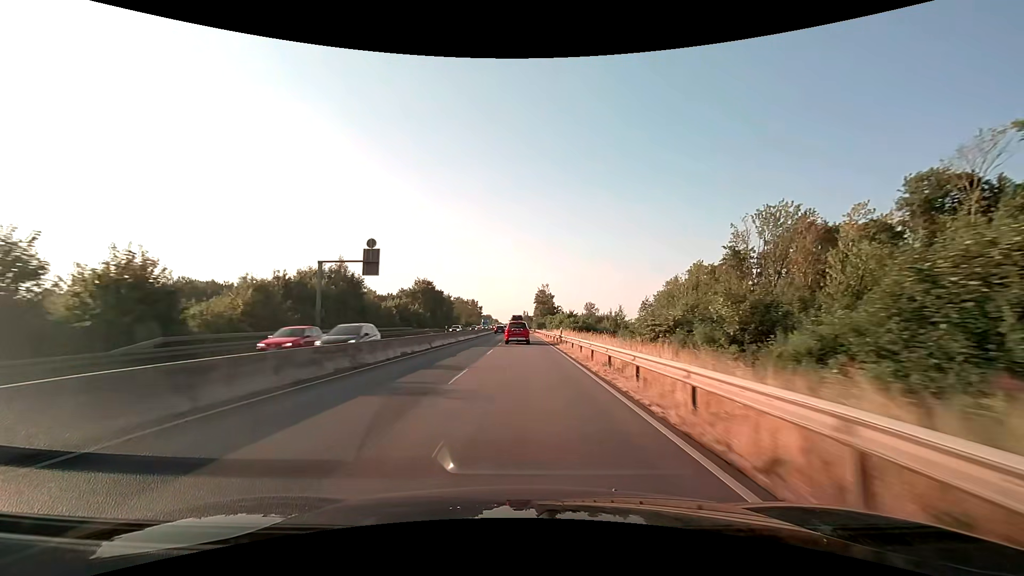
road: trunk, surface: asphalt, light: Day
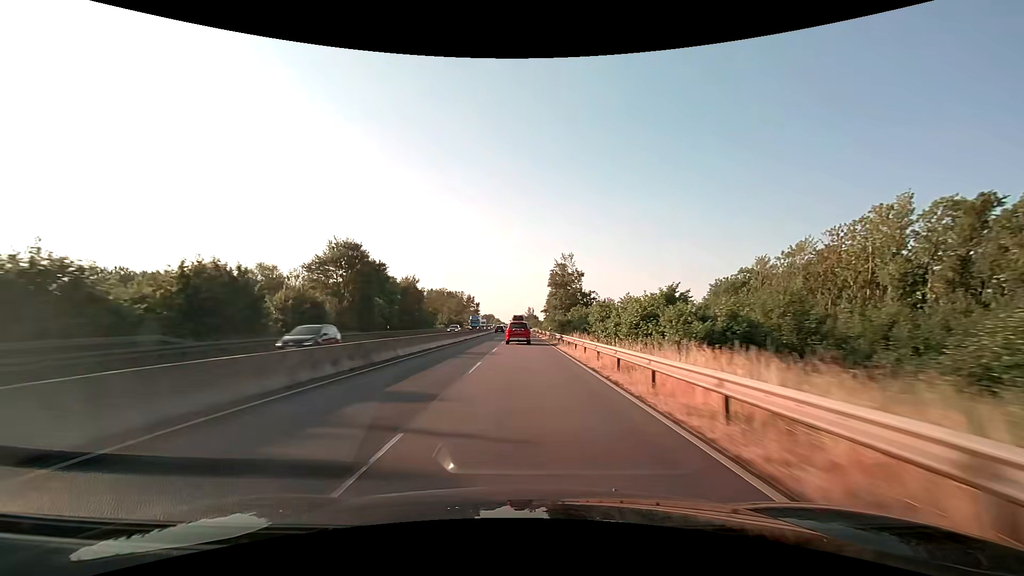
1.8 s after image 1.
(-0.1, +45.1) m; 0°
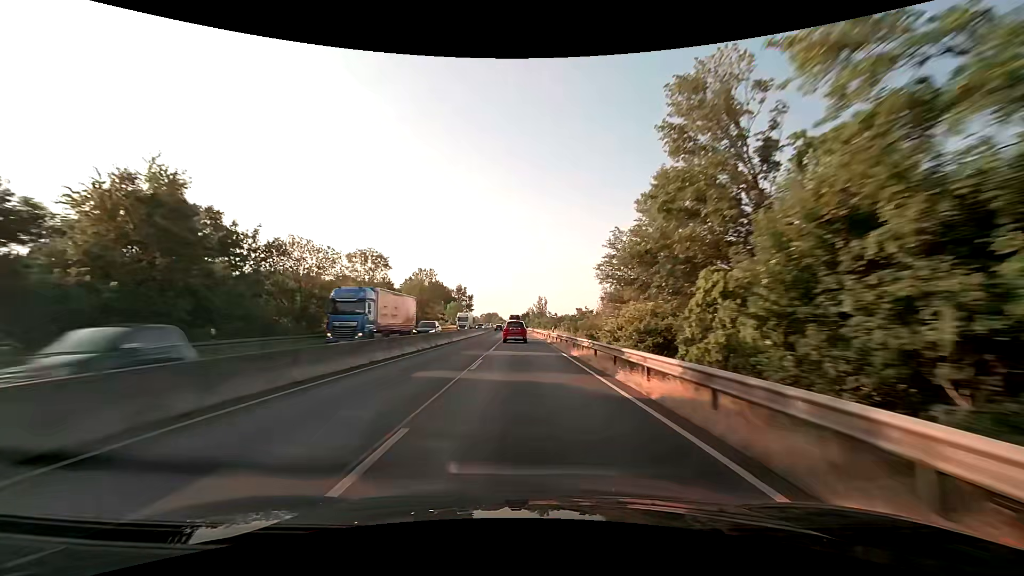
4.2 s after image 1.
(-0.3, +59.7) m; -1°
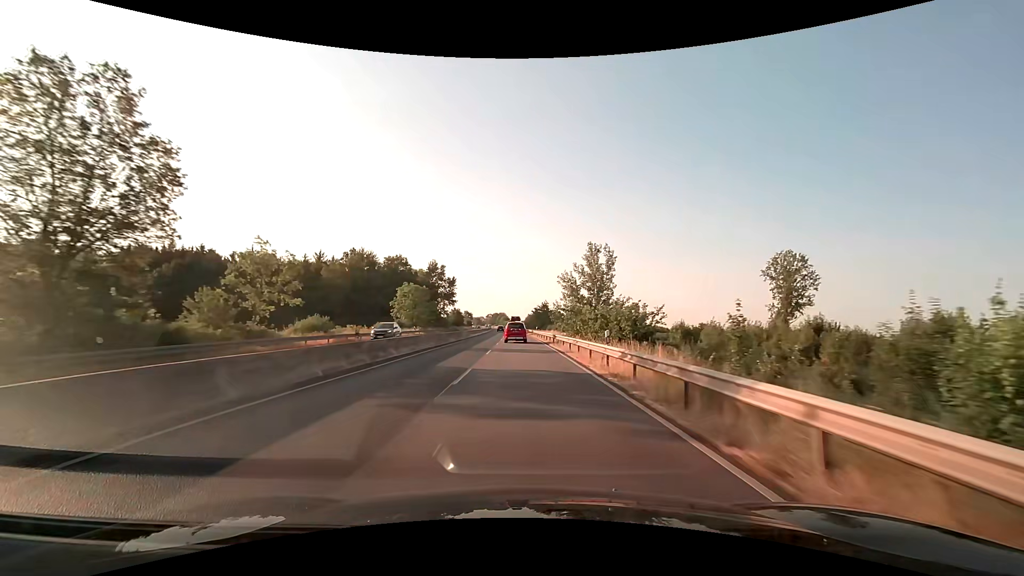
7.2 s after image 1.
(-1.0, +75.2) m; -1°
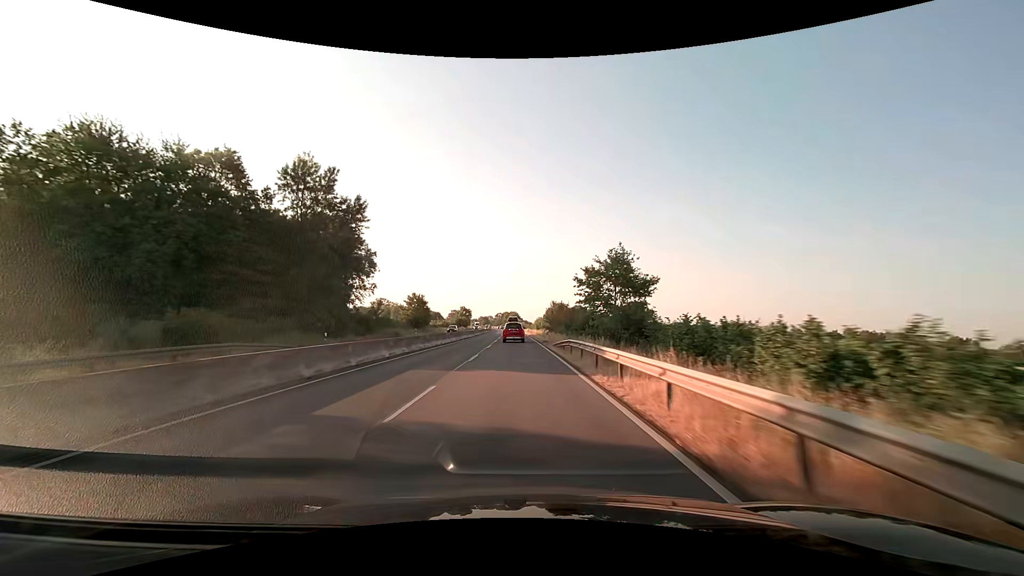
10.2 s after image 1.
(-0.8, +76.8) m; -1°
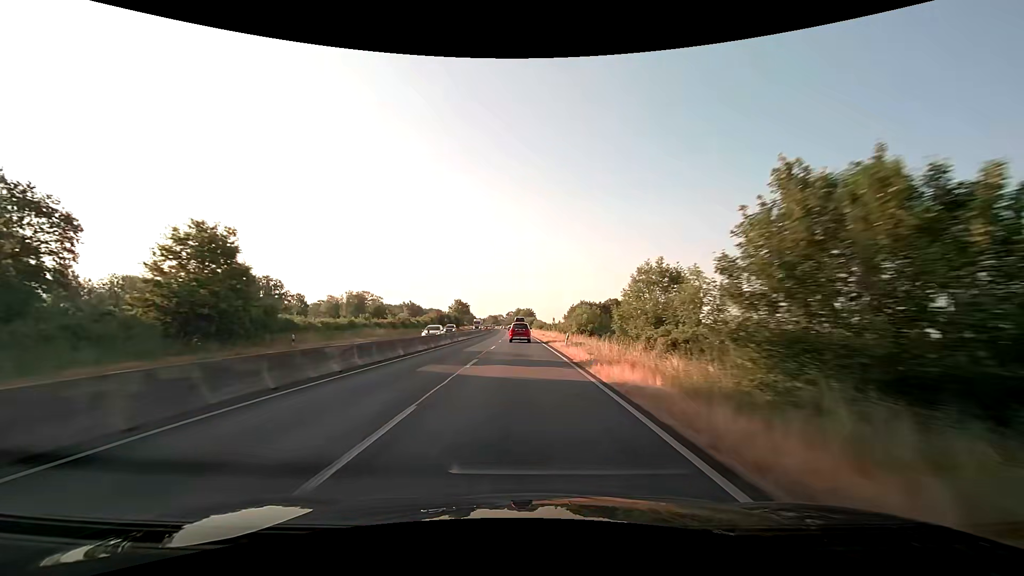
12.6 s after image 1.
(-1.1, +62.9) m; -1°
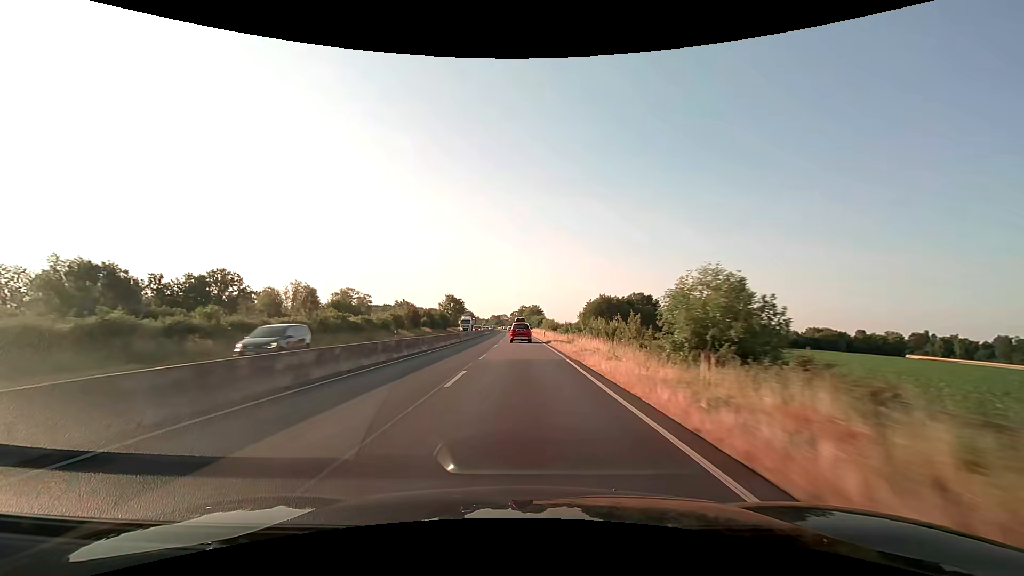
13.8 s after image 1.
(-0.2, +31.9) m; -1°
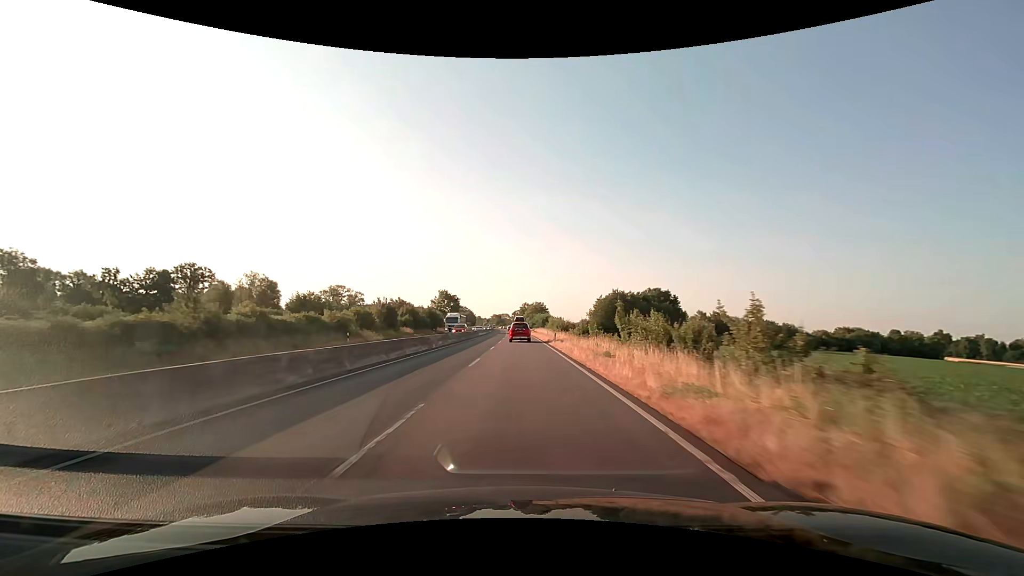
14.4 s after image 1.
(-0.1, +16.1) m; 0°
(0, +10) (0, +20) (0, +30) (0, +40) (0, +50) (-1, +60) (-1, +70) (-1, +80) (-1, +90) (-1, +100) m
